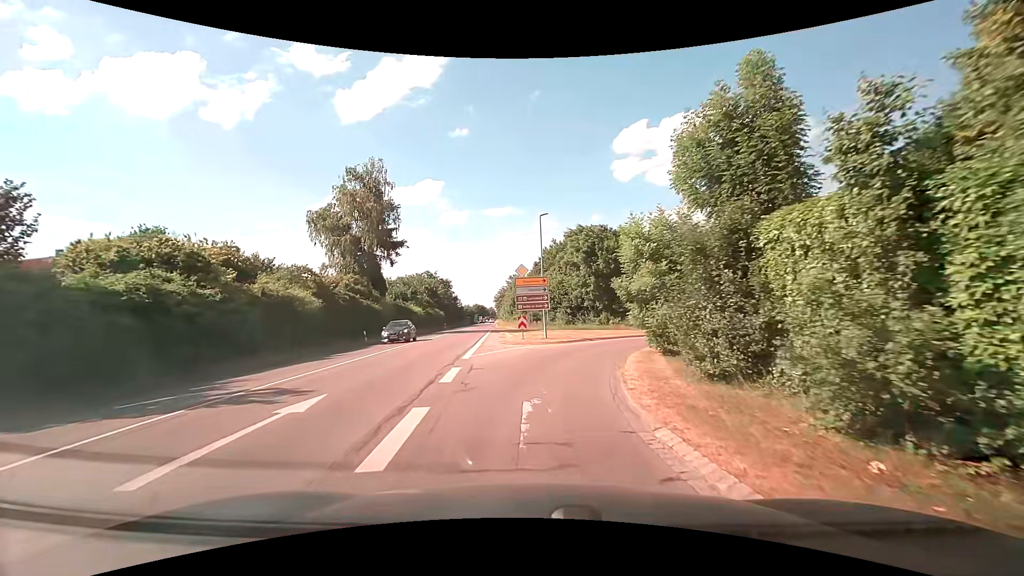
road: secondary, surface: asphalt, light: Day
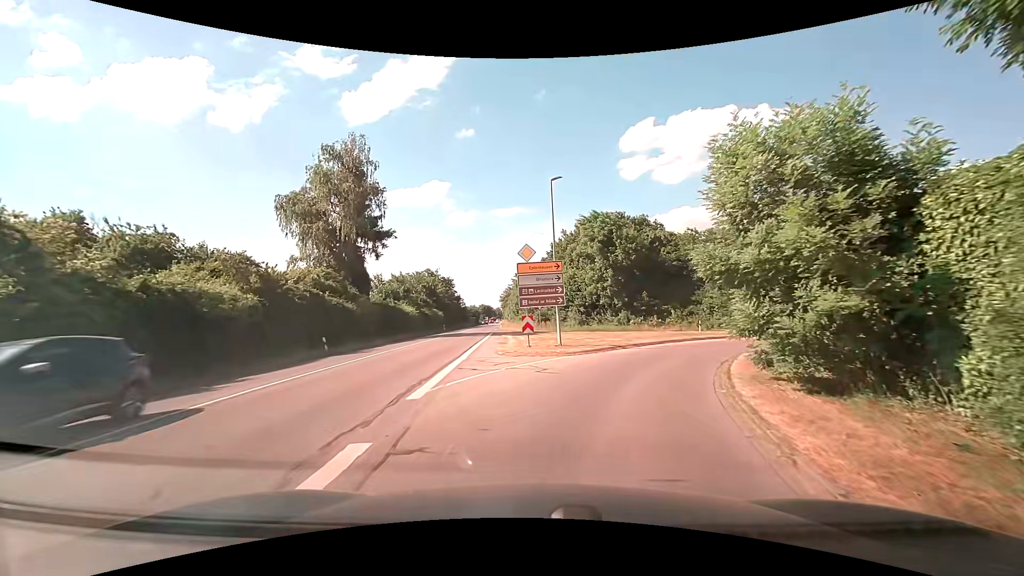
(-0.3, +8.1) m; -3°
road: secondary_link
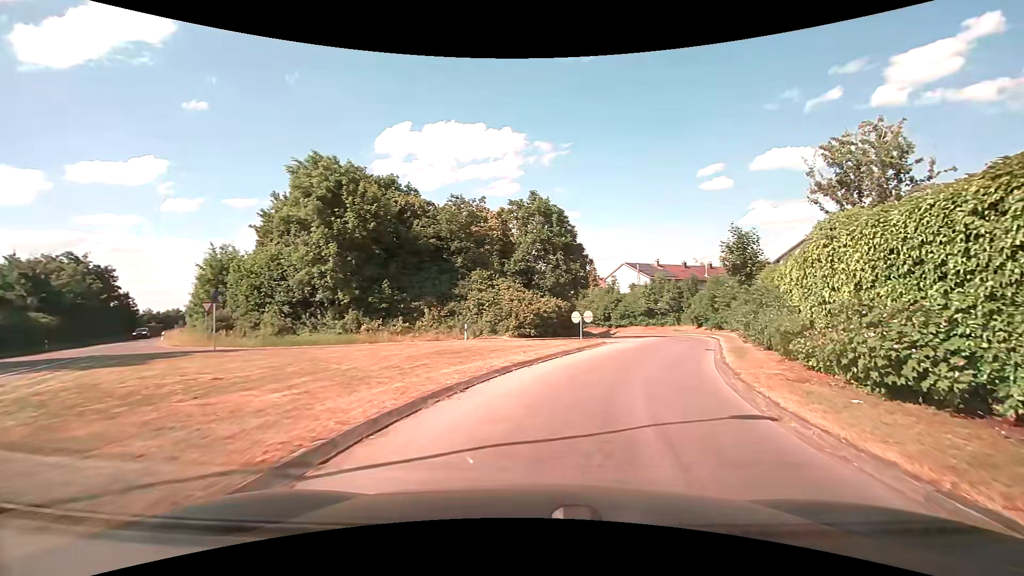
(+3.6, +18.7) m; +28°
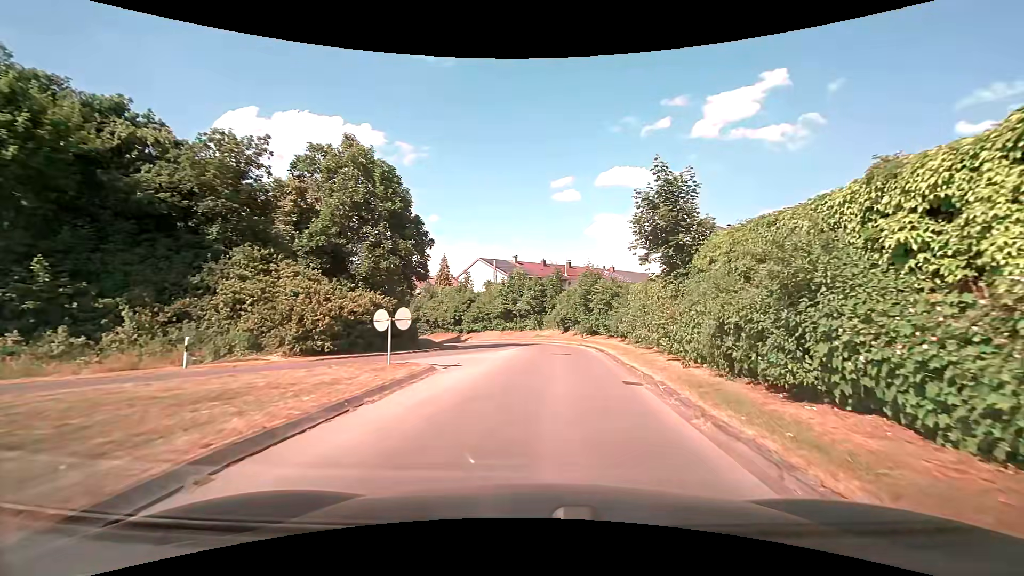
(+1.9, +12.2) m; +17°
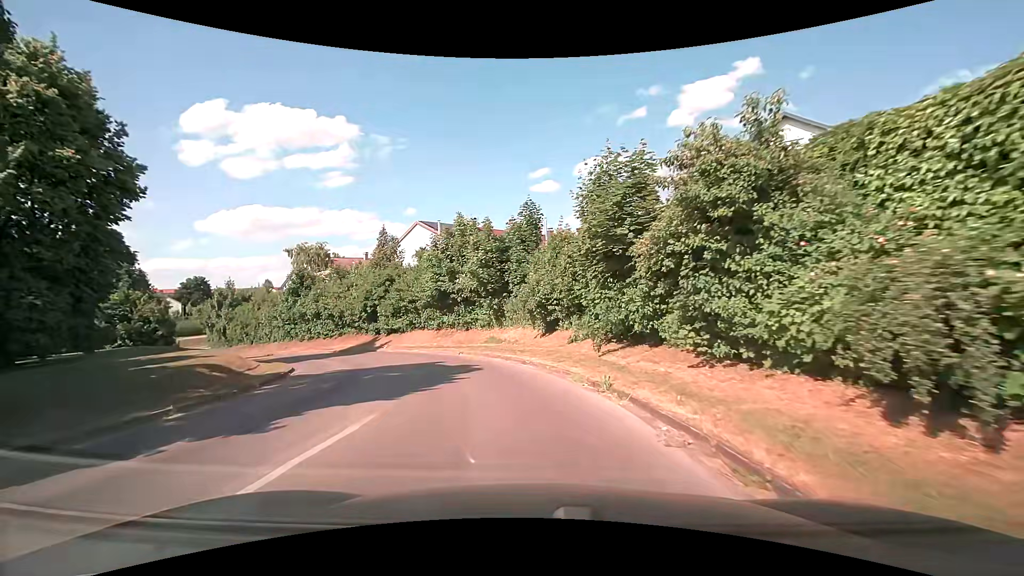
(+1.2, +22.9) m; +2°
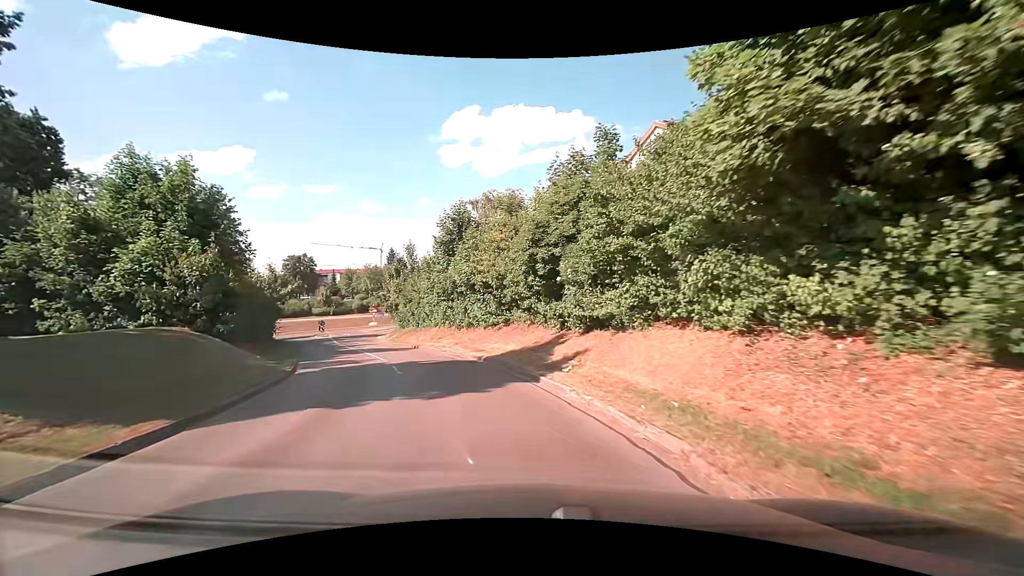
(-4.4, +21.7) m; -25°
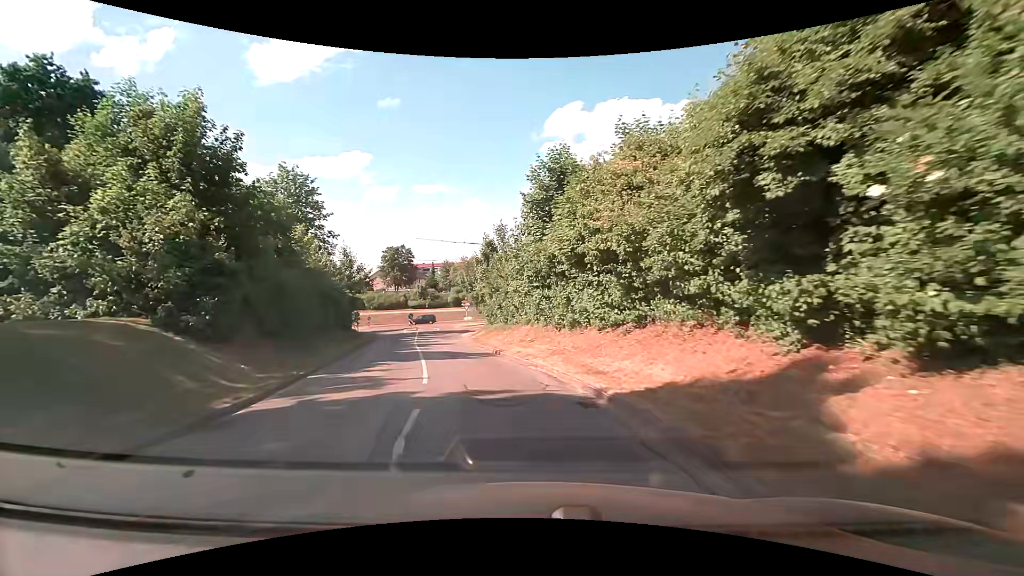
(-0.9, +8.8) m; -12°
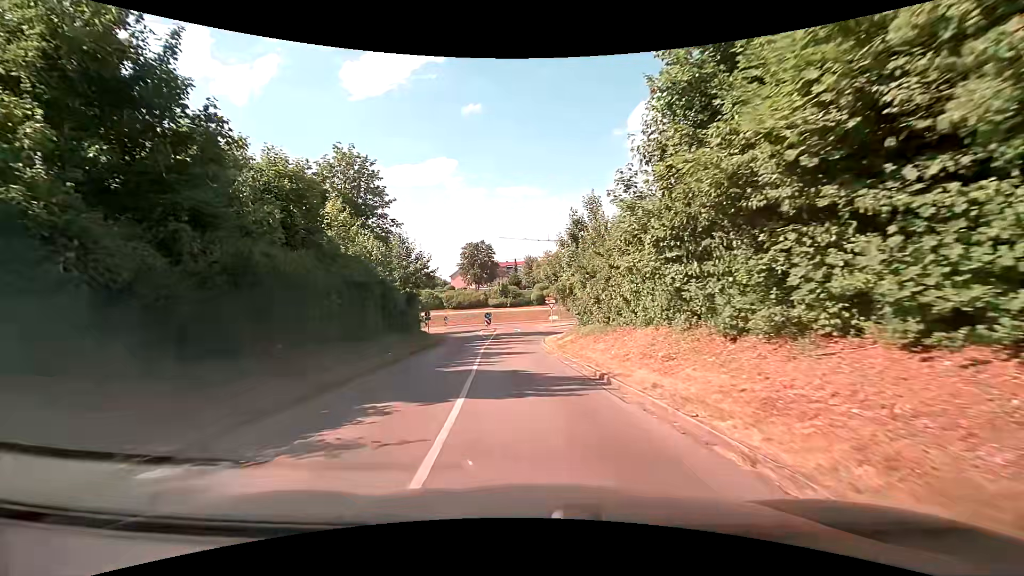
(-0.7, +8.7) m; -10°
(0, +10) (-1, +20) (-1, +30) (-1, +40) (+2, +50) (+7, +58) (+15, +63) (+25, +64) (+35, +63) (+45, +63) m
